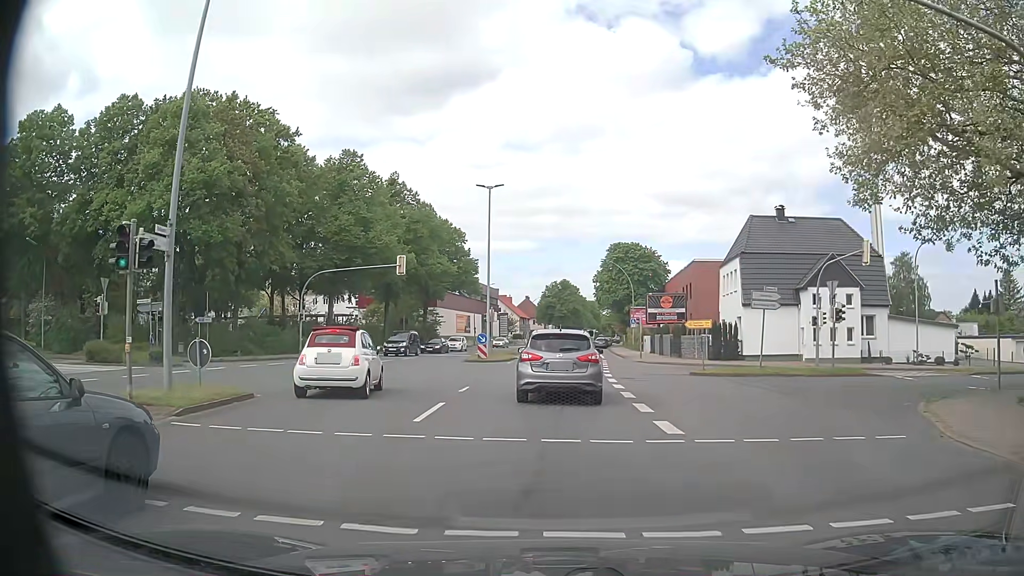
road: primary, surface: asphalt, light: Day
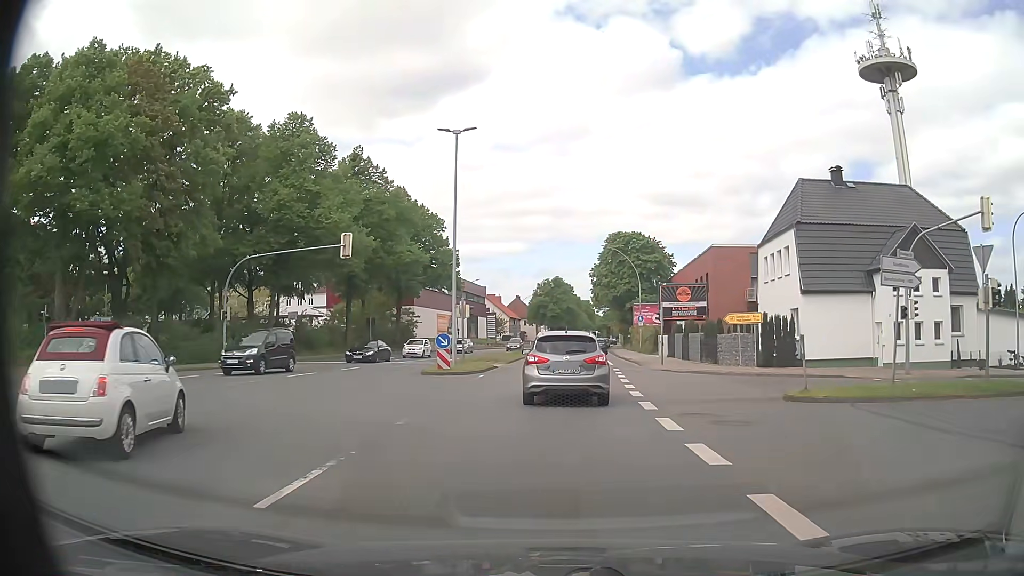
(+0.2, +11.9) m; +1°
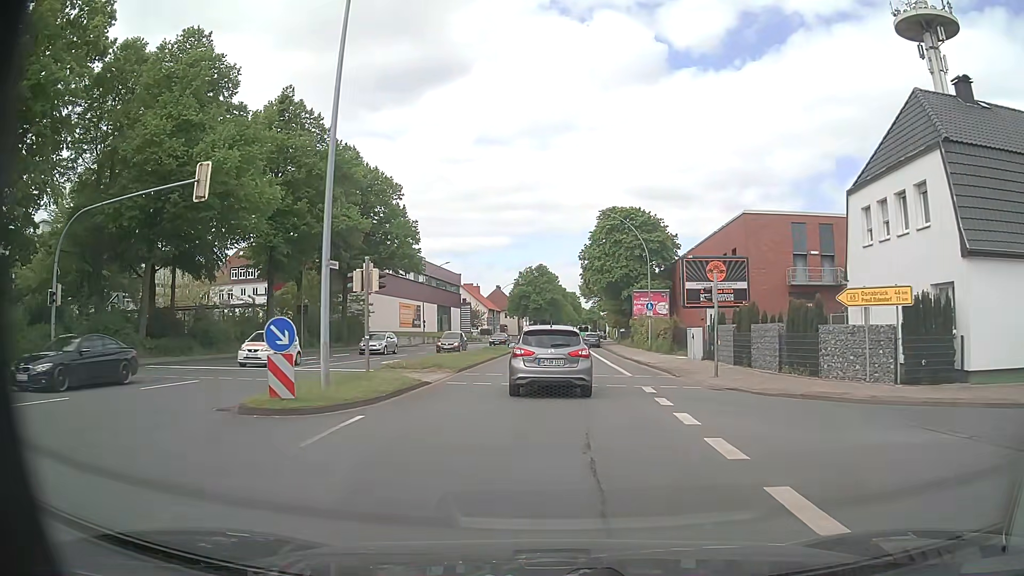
(+0.2, +15.1) m; +1°
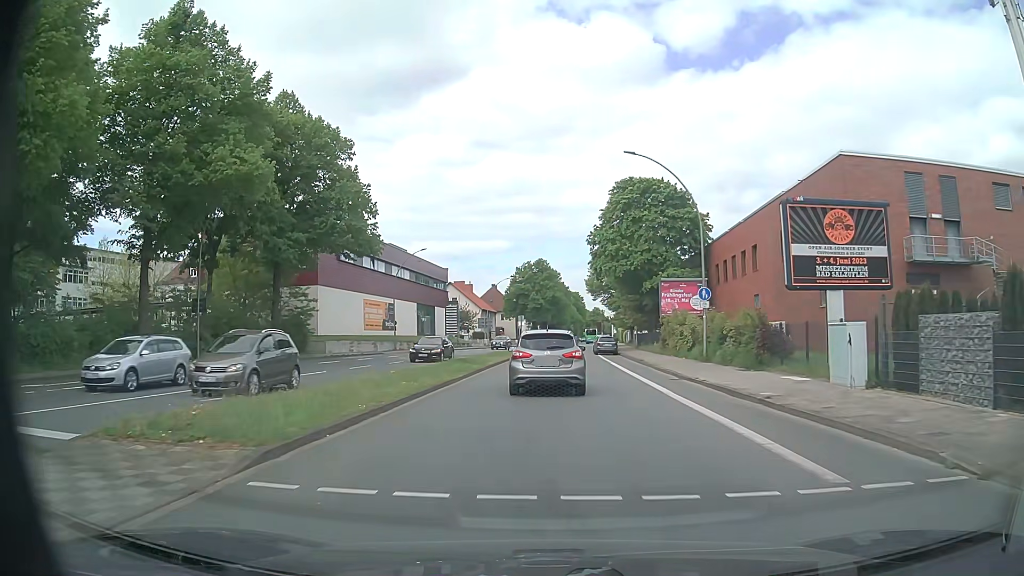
(+0.1, +16.8) m; +1°
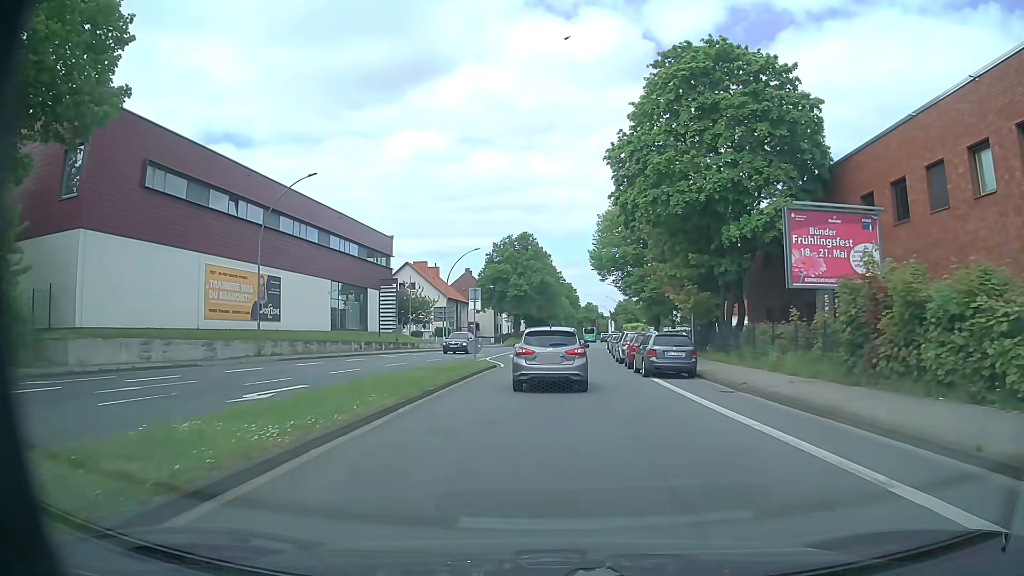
(-0.1, +31.0) m; +1°
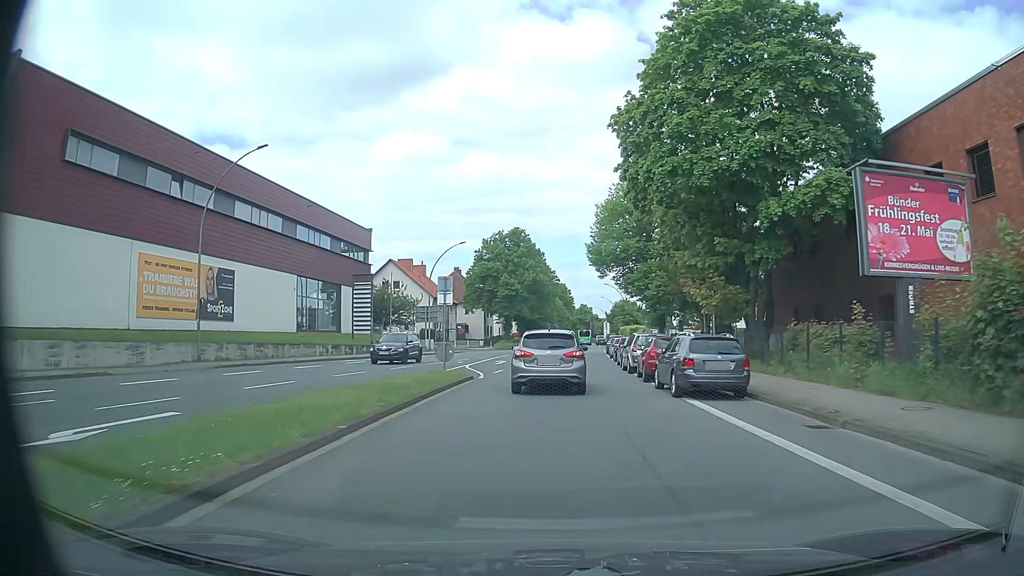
(0.0, +6.4) m; 0°
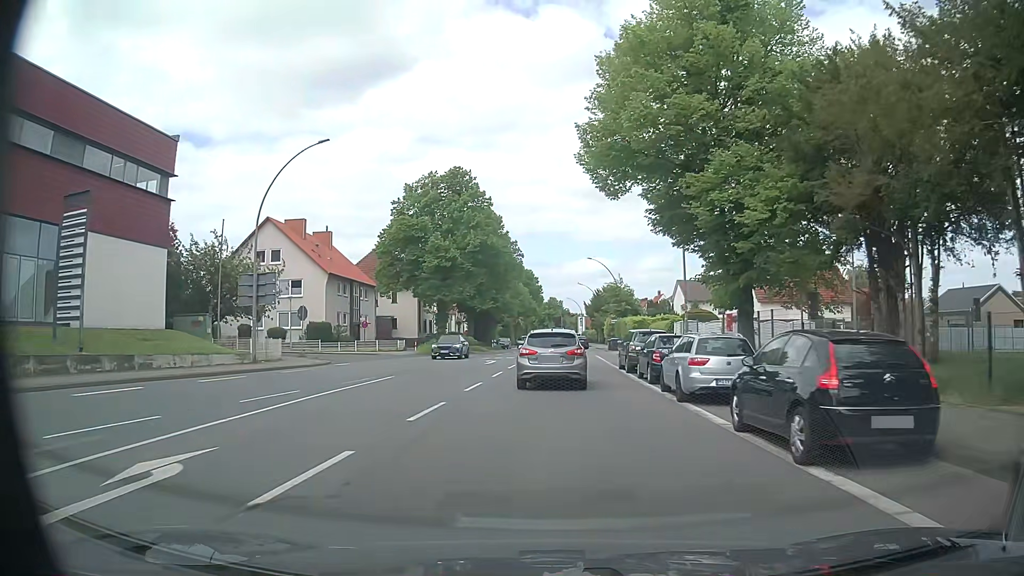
(+0.8, +33.0) m; +3°
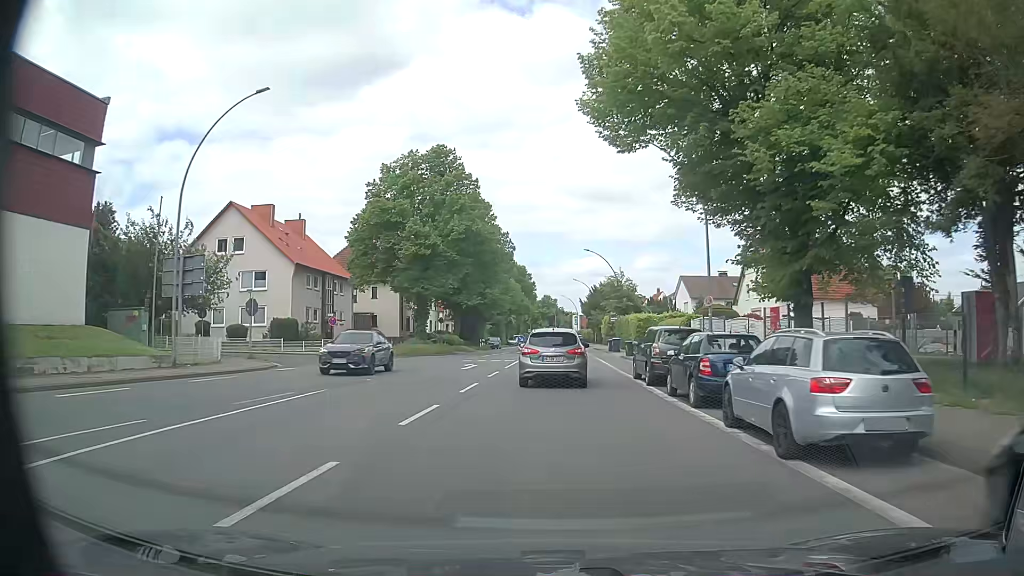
(+0.1, +6.8) m; +1°
(0, +10) (0, +20) (0, +30) (0, +40) (0, +50) (0, +60) (0, +70) (0, +80) (0, +90) (0, +100) m
